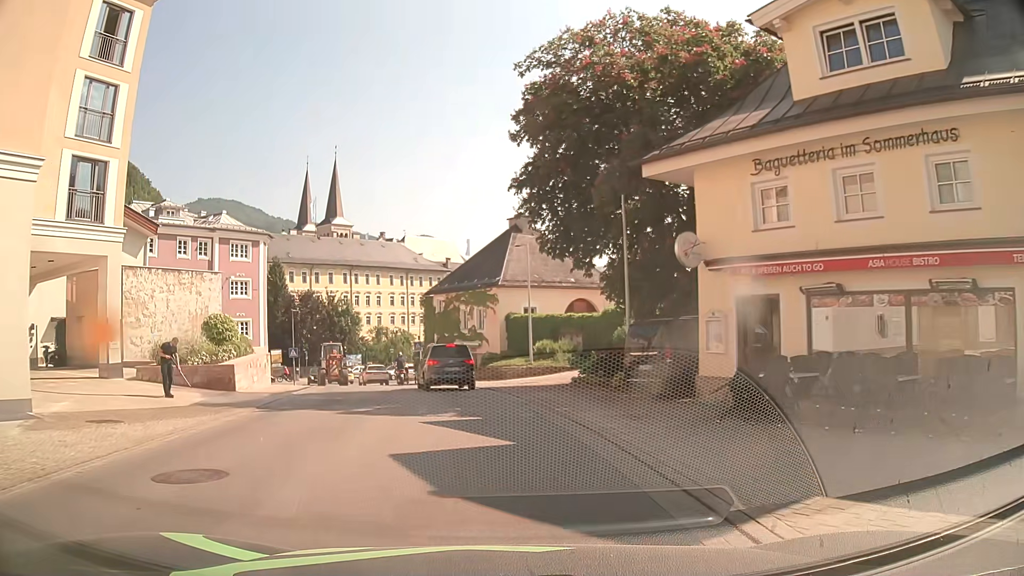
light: Day
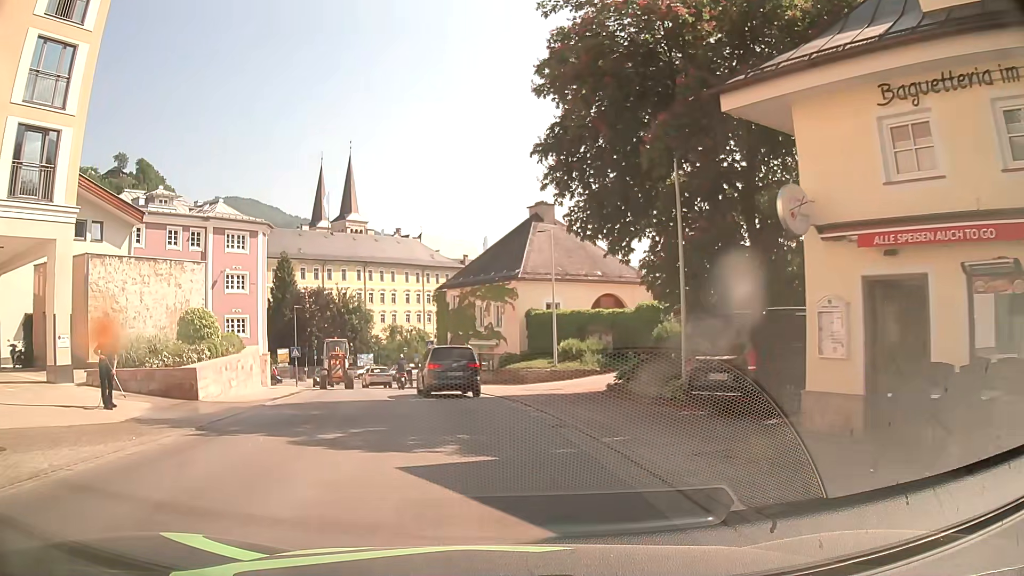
(-0.1, +4.2) m; -1°
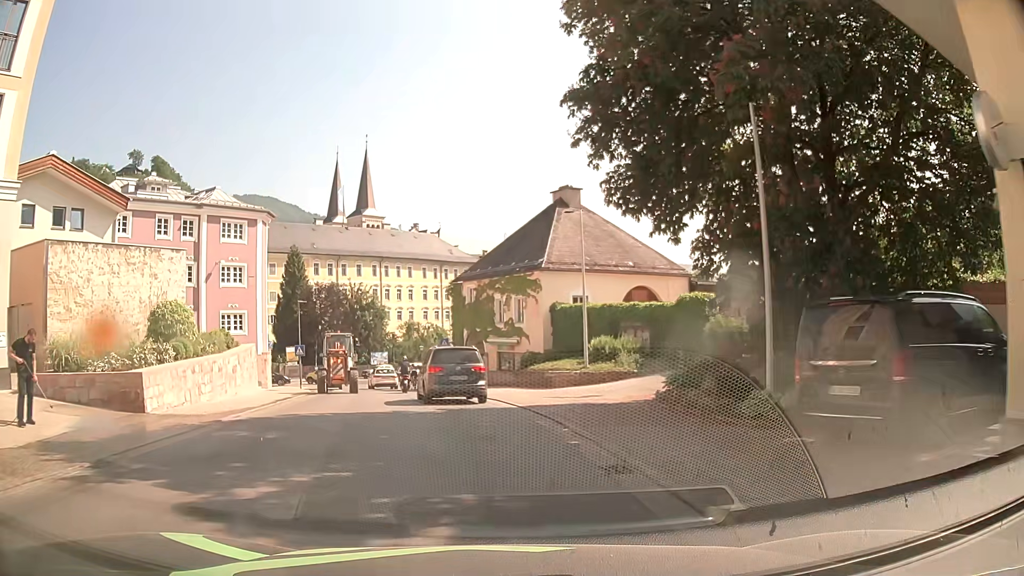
(-0.1, +4.0) m; -1°
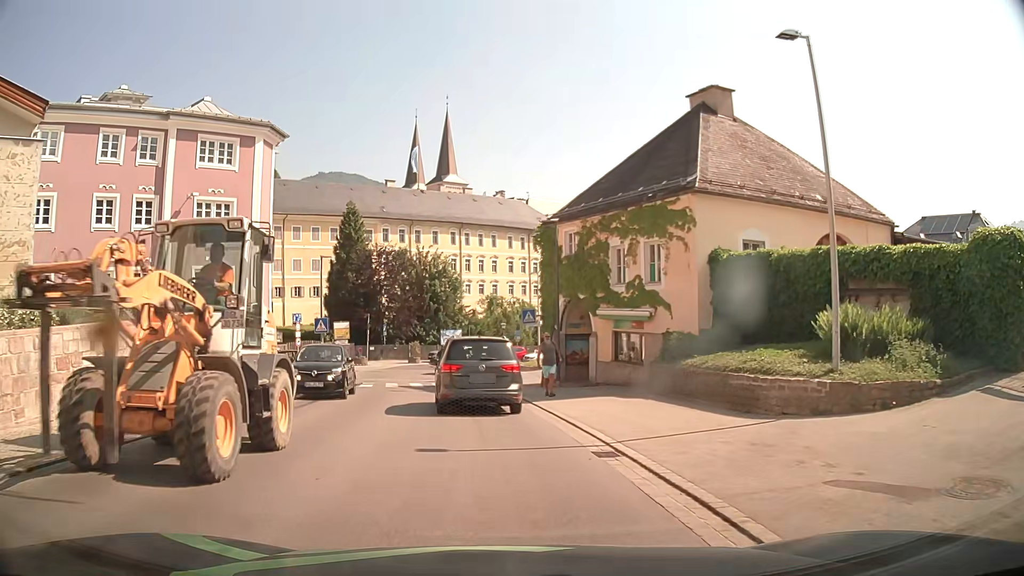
(-1.1, +14.5) m; -8°
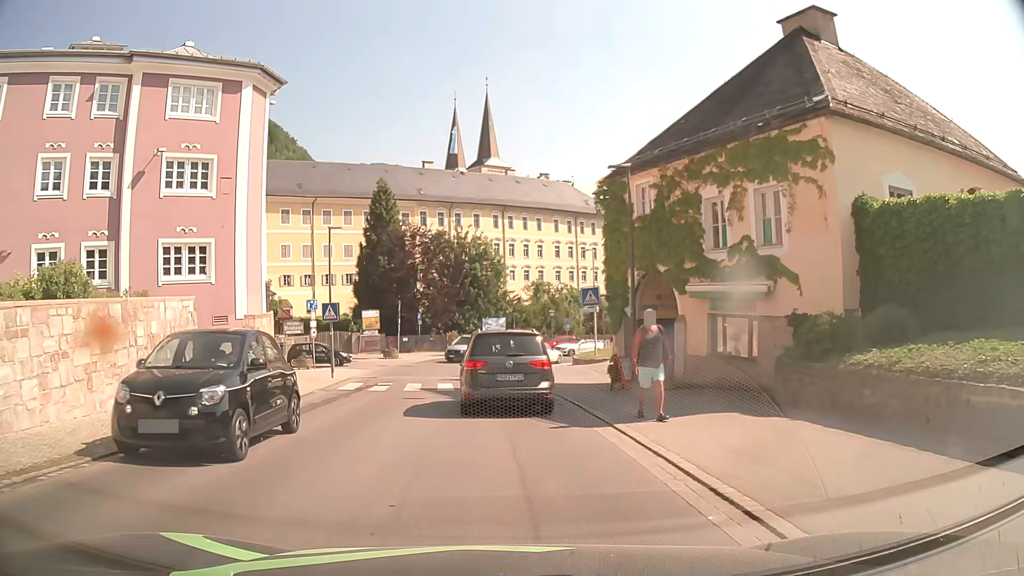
(-0.2, +6.5) m; -4°
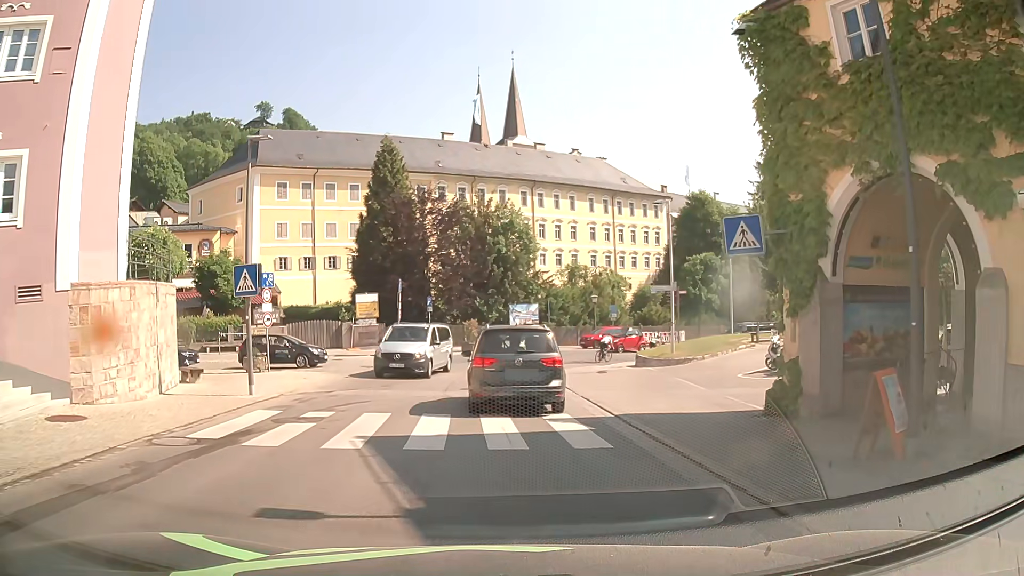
(-0.3, +12.1) m; -2°
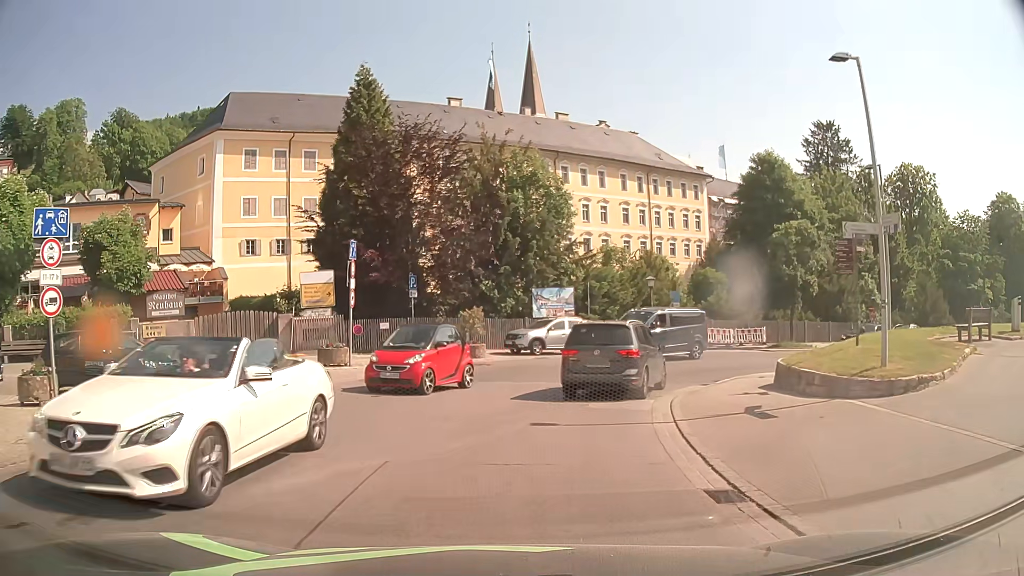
(-0.1, +15.2) m; -1°
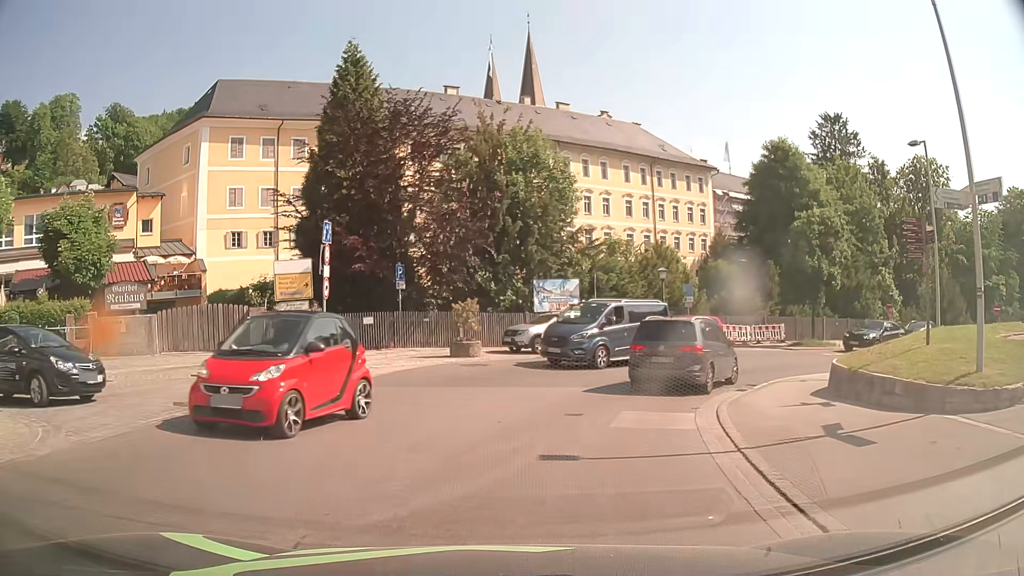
(0.0, +3.2) m; -1°
(+1, +10) (+5, +19) (+13, +25) (+23, +28) (+32, +30) (+42, +31) (+52, +30) (+62, +29) (+72, +26) (+80, +20) m
